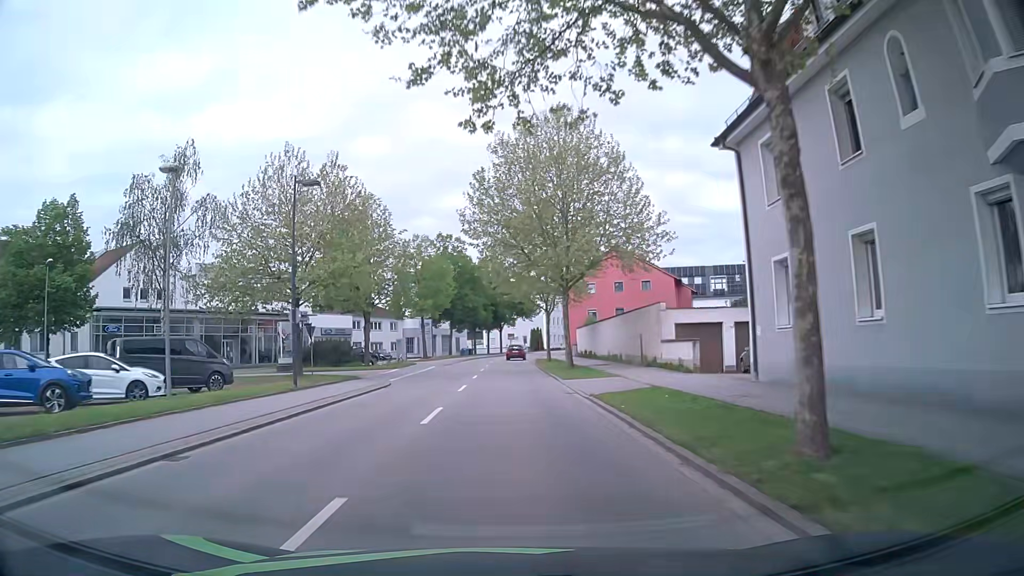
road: primary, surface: asphalt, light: Day
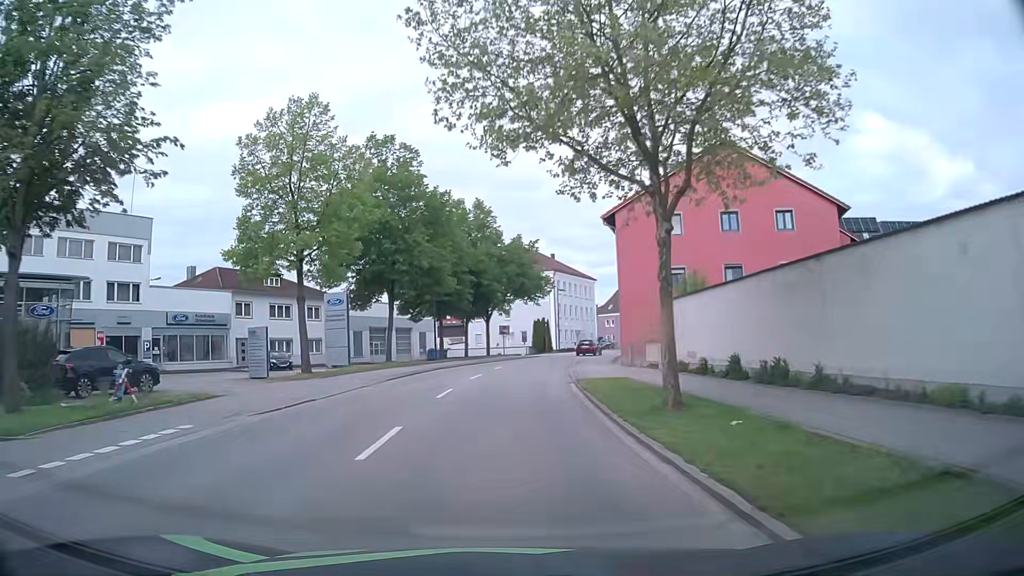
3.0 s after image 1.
(0.0, +39.9) m; 0°
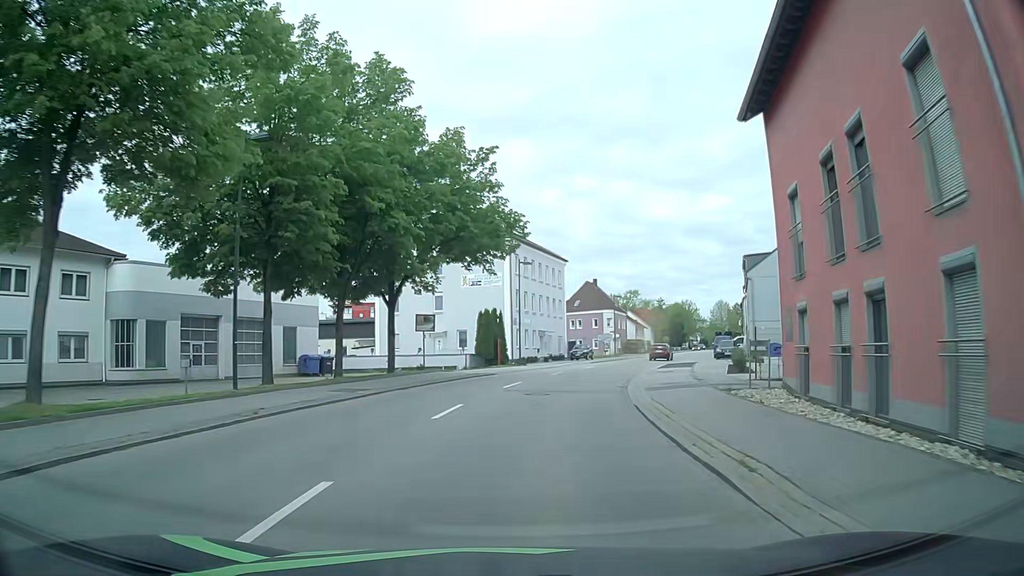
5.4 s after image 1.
(+0.9, +31.7) m; +5°
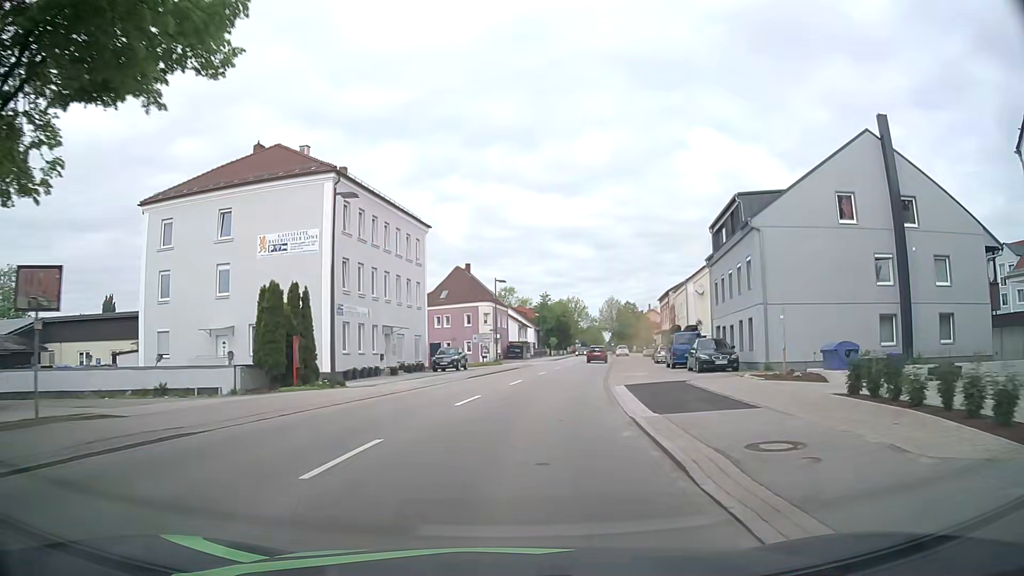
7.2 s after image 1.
(+2.3, +23.6) m; +11°
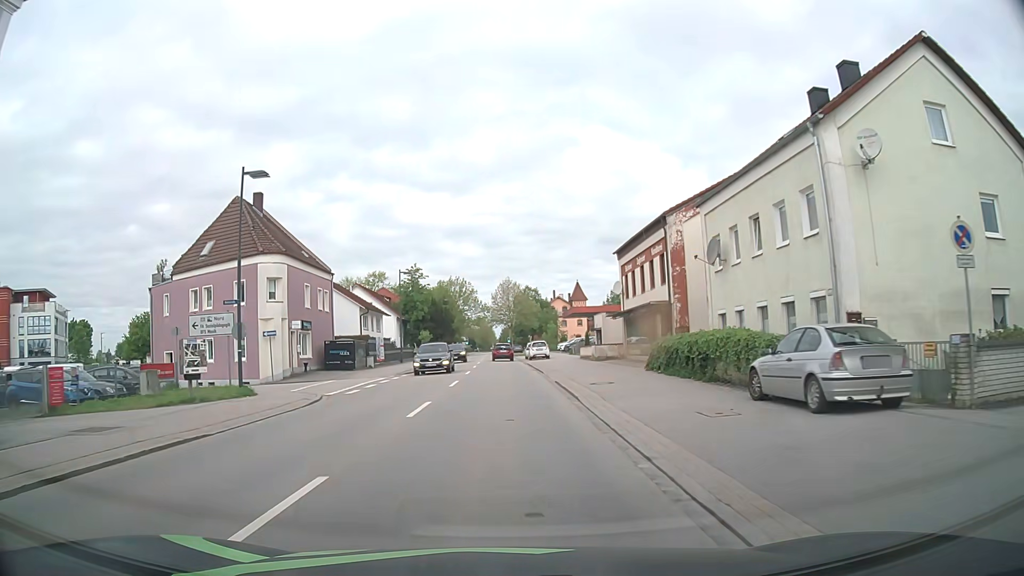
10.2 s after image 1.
(+4.2, +38.5) m; +10°
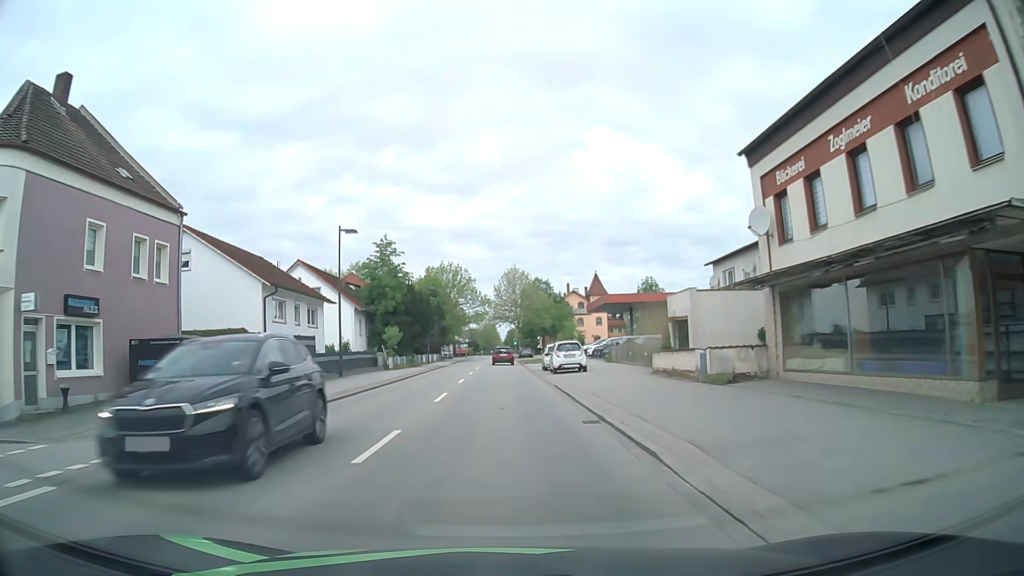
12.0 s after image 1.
(-0.1, +23.0) m; 0°
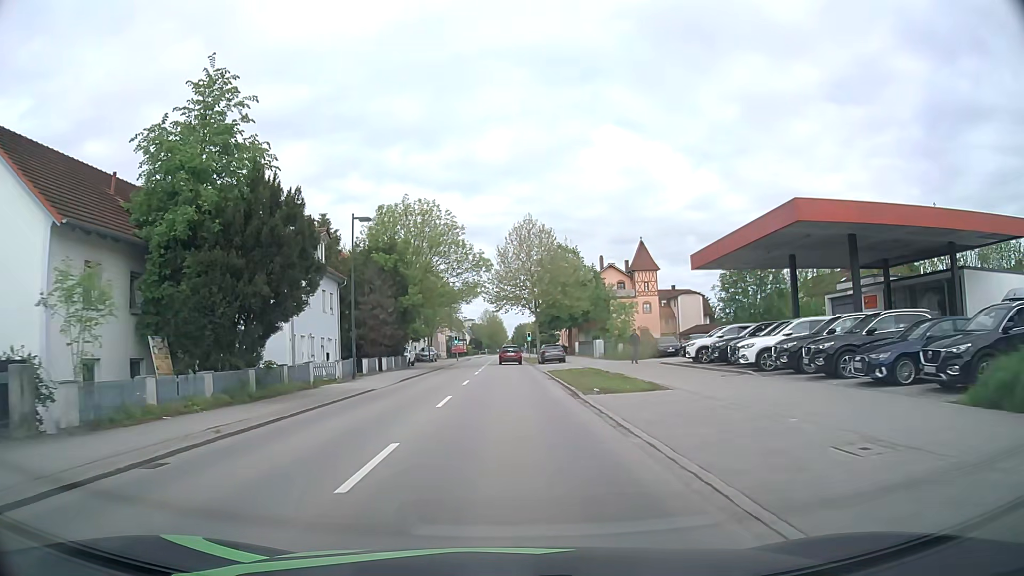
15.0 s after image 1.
(-0.5, +37.9) m; -1°
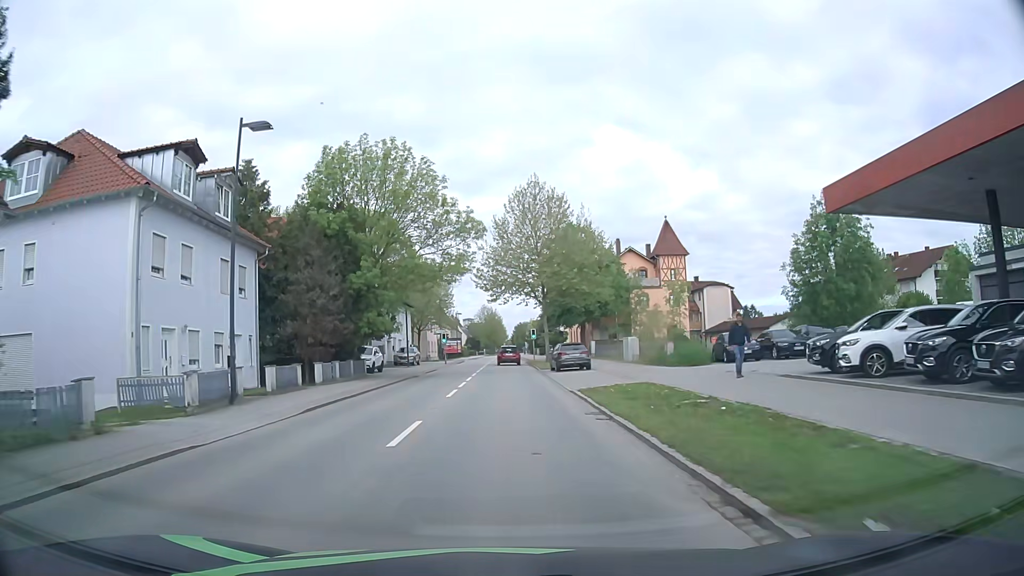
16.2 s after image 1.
(0.0, +15.0) m; 0°
